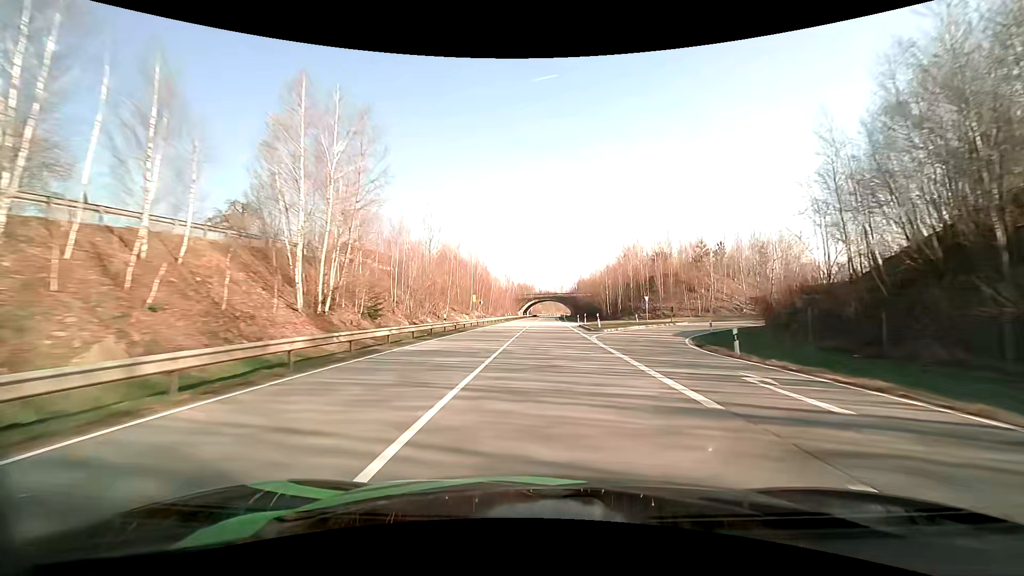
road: primary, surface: asphalt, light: Day
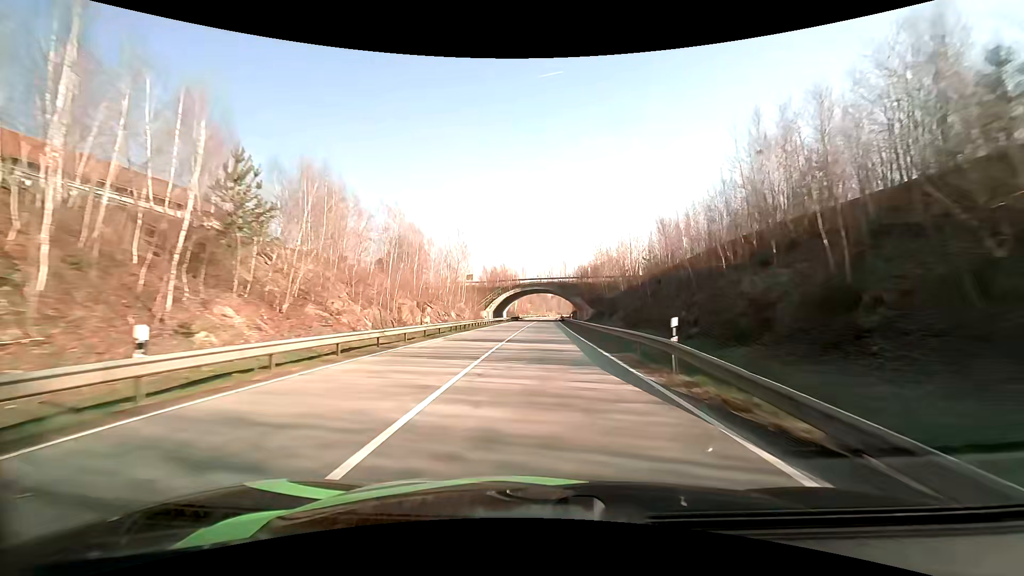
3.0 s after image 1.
(+0.9, +76.7) m; +1°
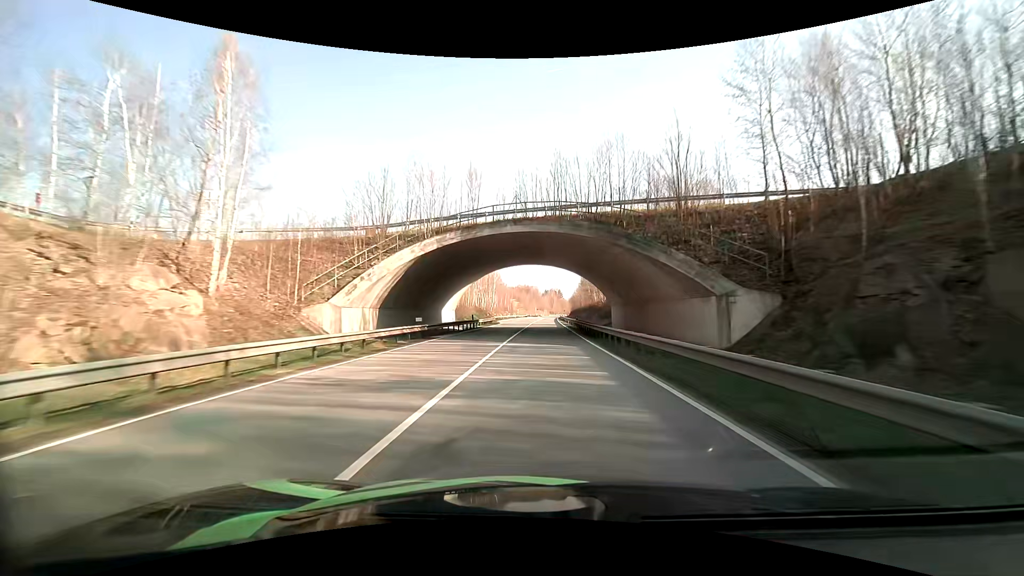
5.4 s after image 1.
(+0.2, +61.9) m; +1°
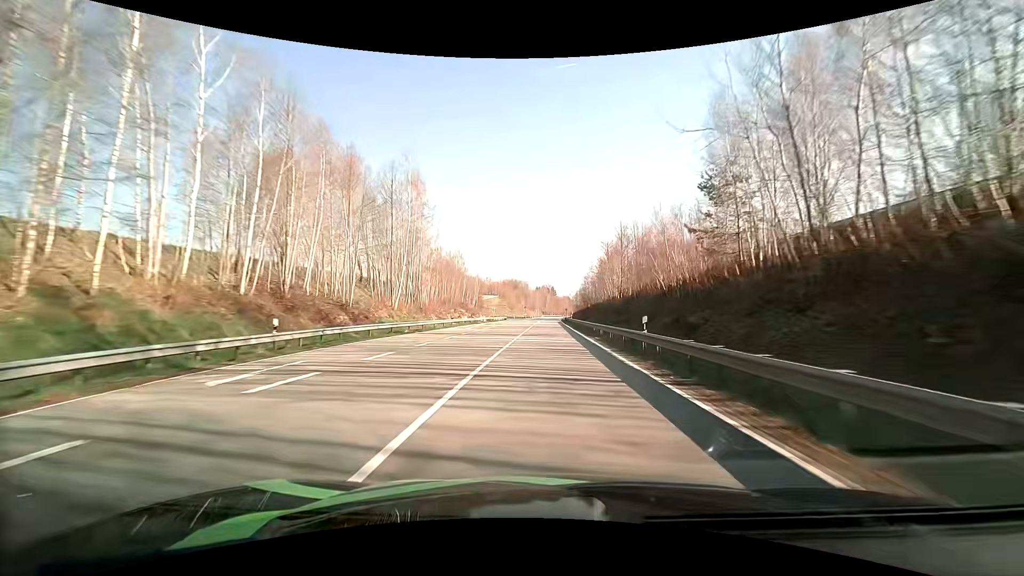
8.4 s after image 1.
(+0.8, +78.7) m; +1°
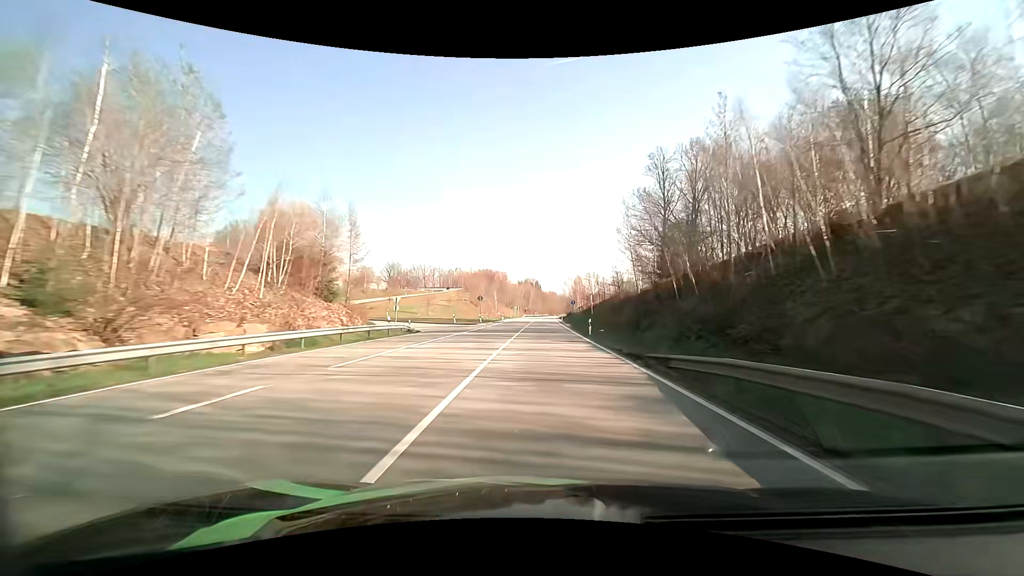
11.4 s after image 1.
(+1.2, +80.0) m; +2°
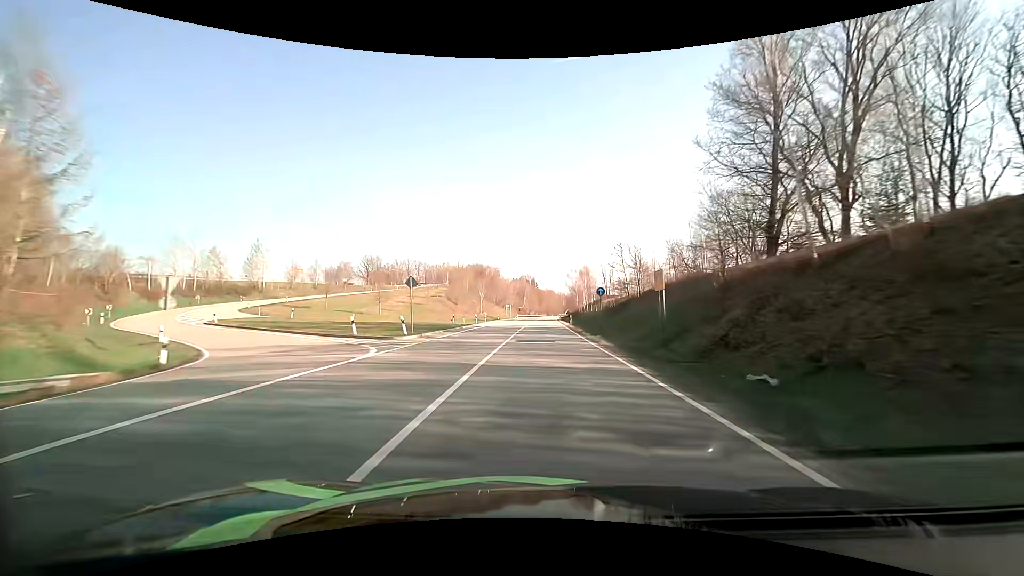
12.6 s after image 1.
(+0.1, +32.1) m; +1°
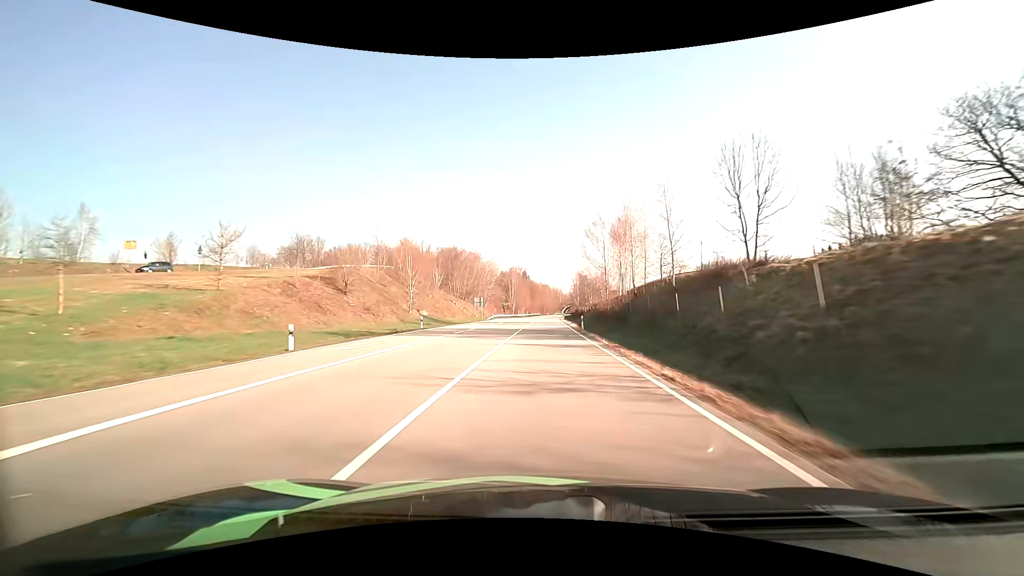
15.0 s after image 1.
(0.0, +64.2) m; 0°
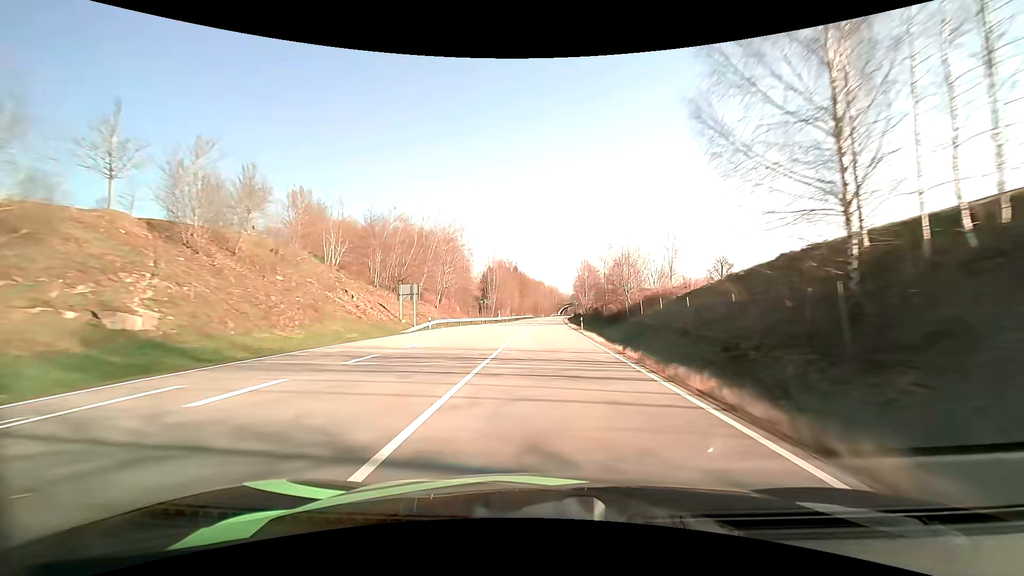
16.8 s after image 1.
(+0.3, +48.3) m; +1°
(0, +10) (0, +20) (0, +30) (0, +40) (+1, +50) (+1, +60) (+1, +70) (+1, +80) (+2, +90) (+2, +100) m
